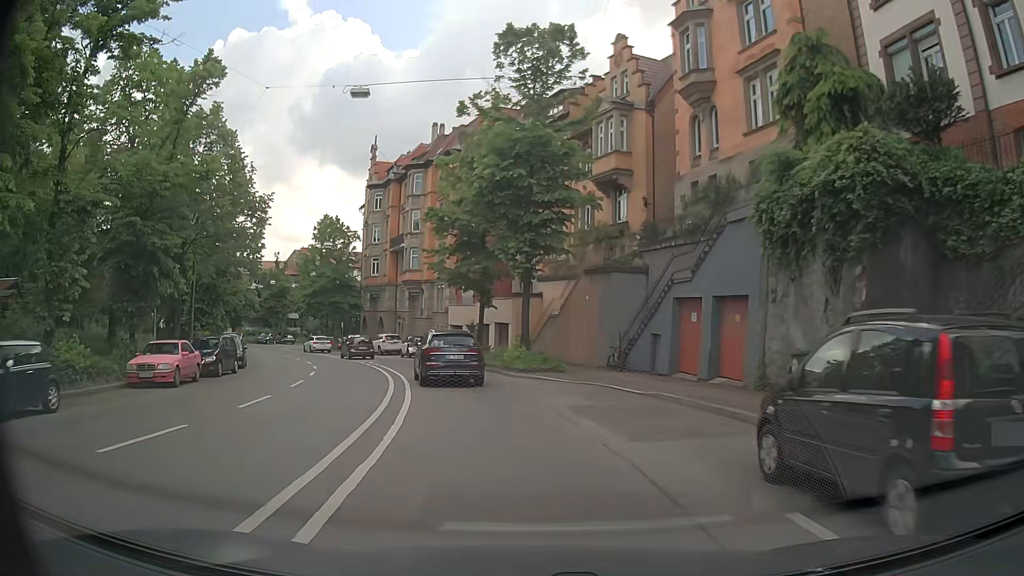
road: secondary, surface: asphalt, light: Day
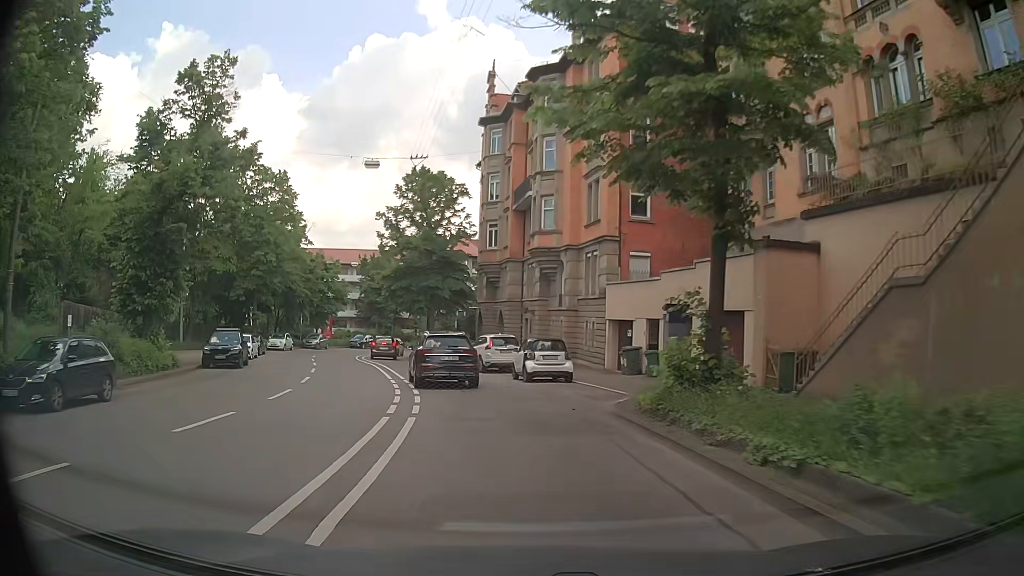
(-2.0, +23.2) m; -12°
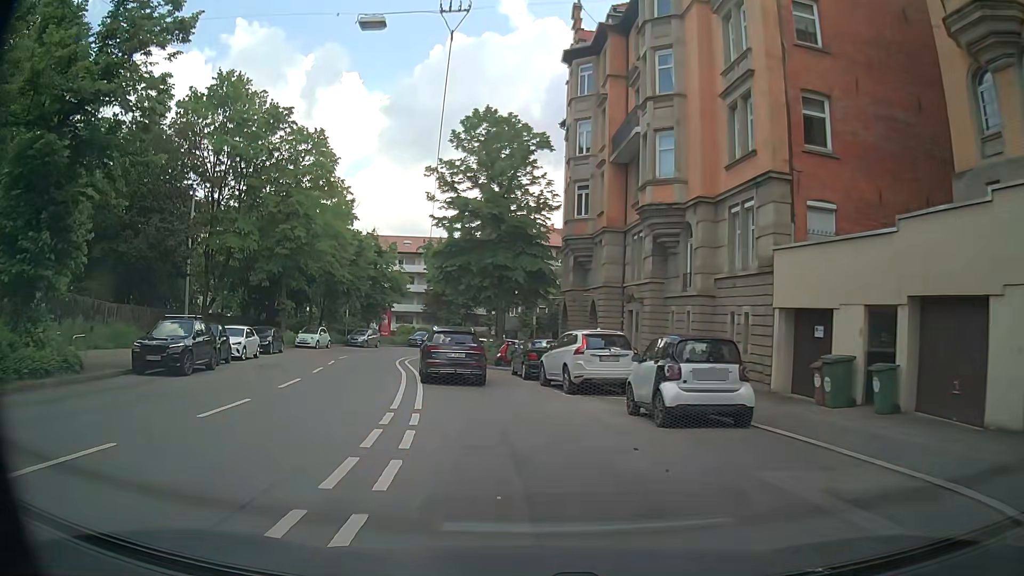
(-0.8, +11.7) m; -6°
